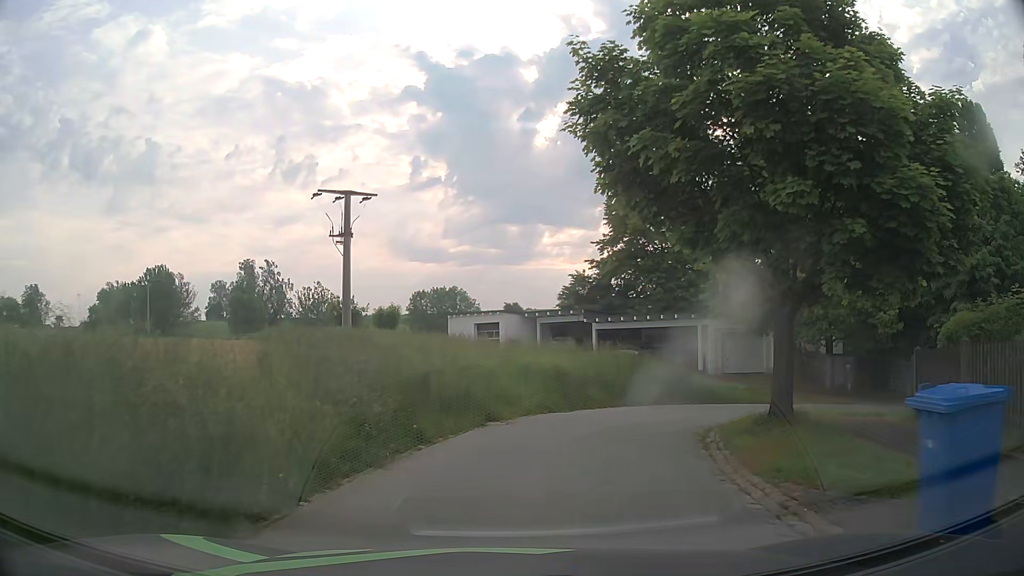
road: residential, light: Day
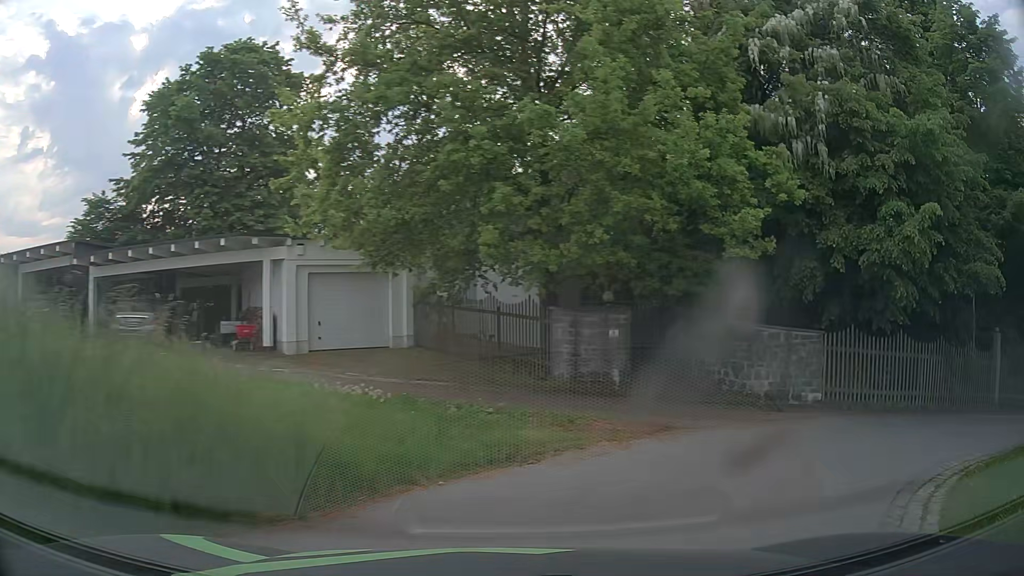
(+3.6, +16.6) m; +36°
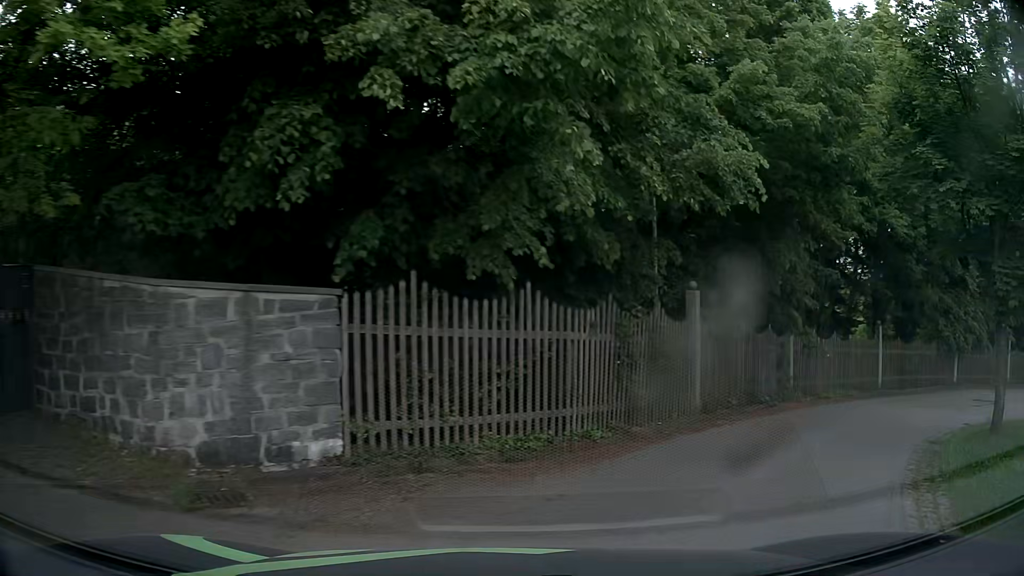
(+2.8, +8.0) m; +39°
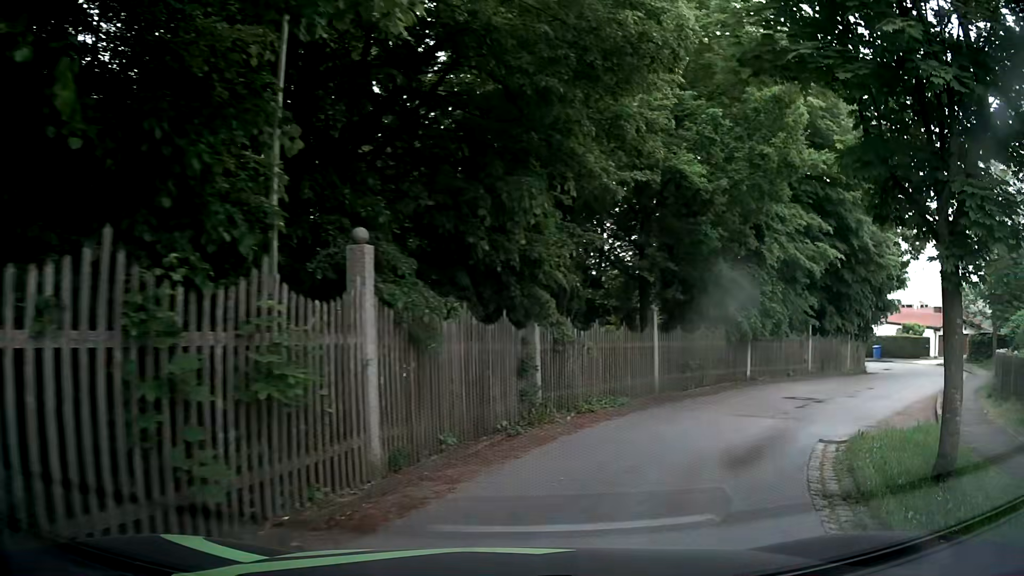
(+1.1, +5.2) m; +24°
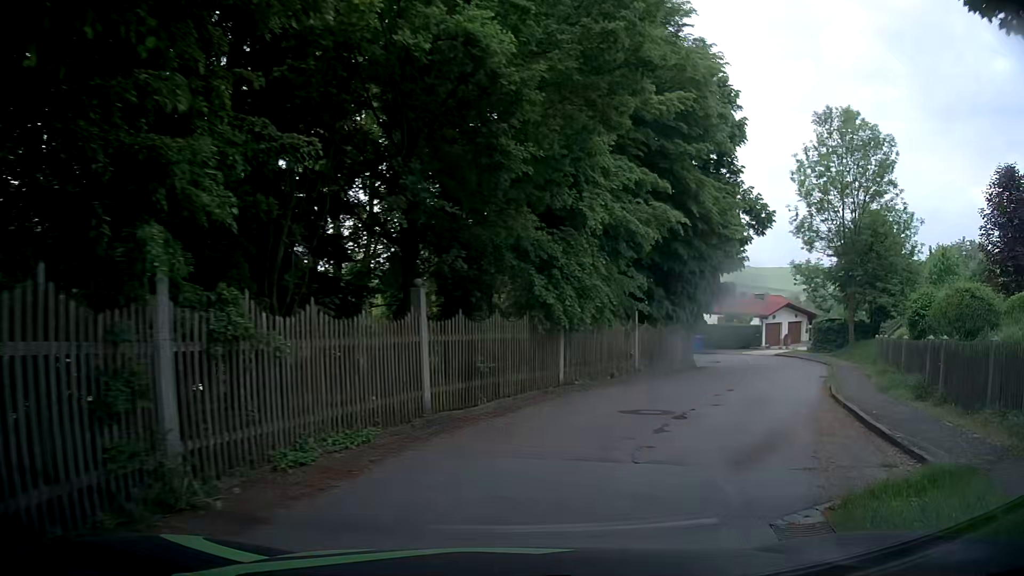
(+0.9, +6.1) m; +16°
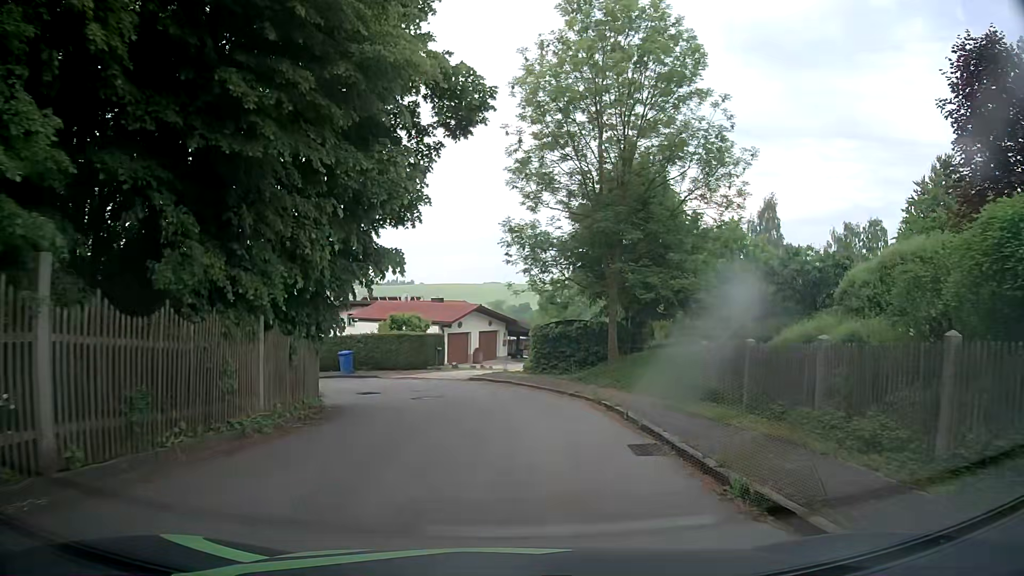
(+5.1, +15.6) m; +30°
